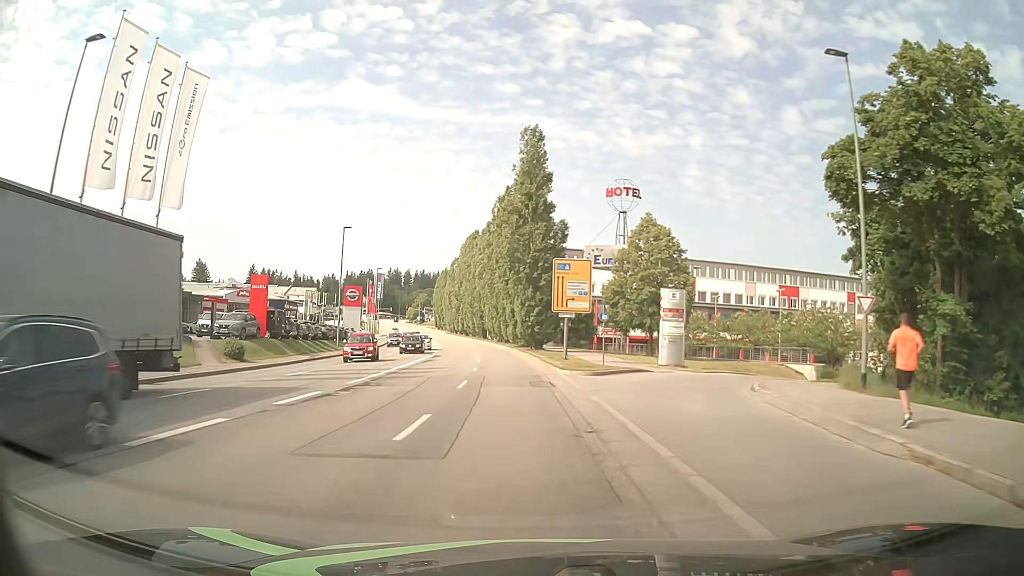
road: tertiary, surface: asphalt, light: Day
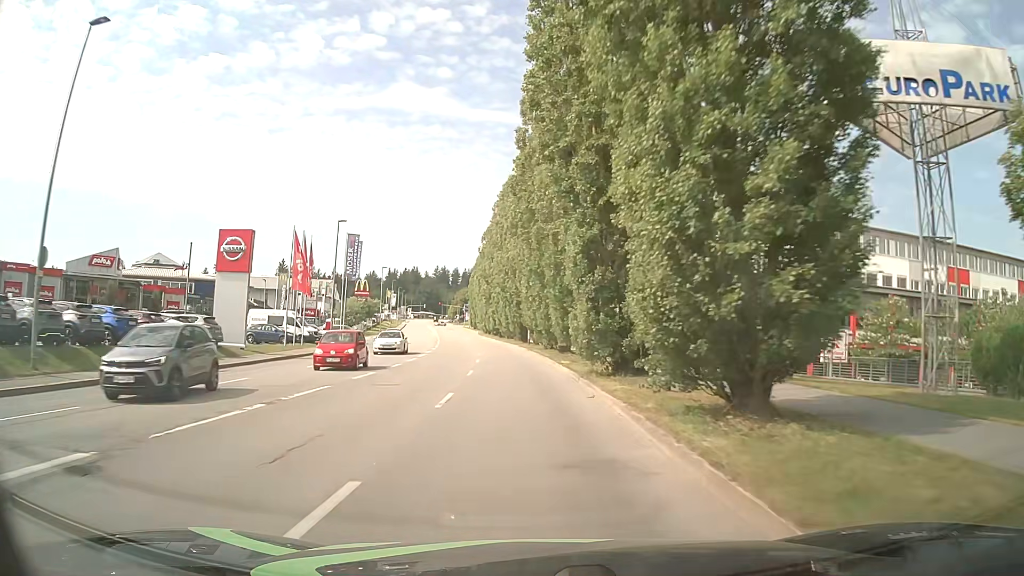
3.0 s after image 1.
(-1.8, +41.9) m; -4°
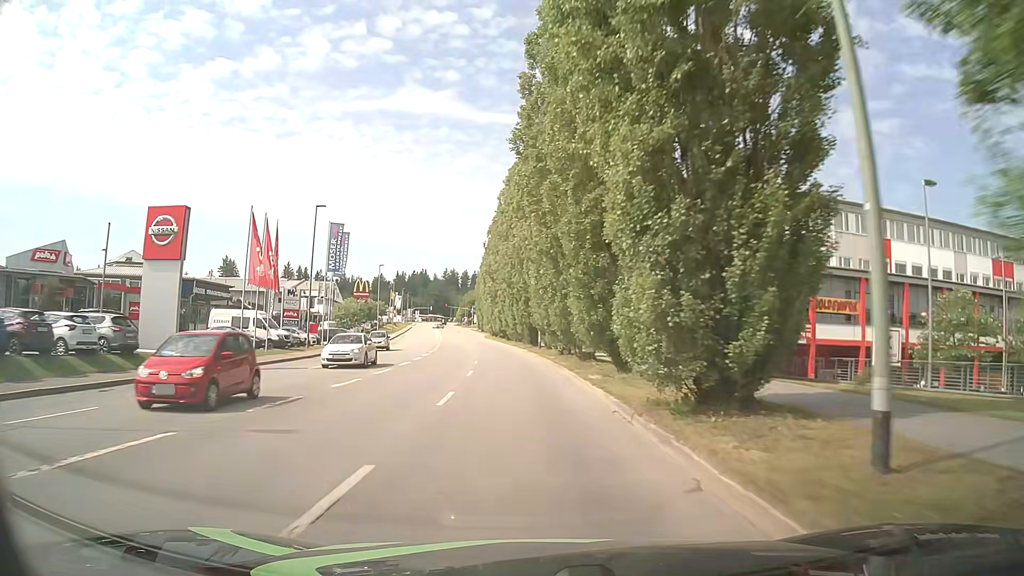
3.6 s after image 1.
(-0.1, +8.4) m; -1°
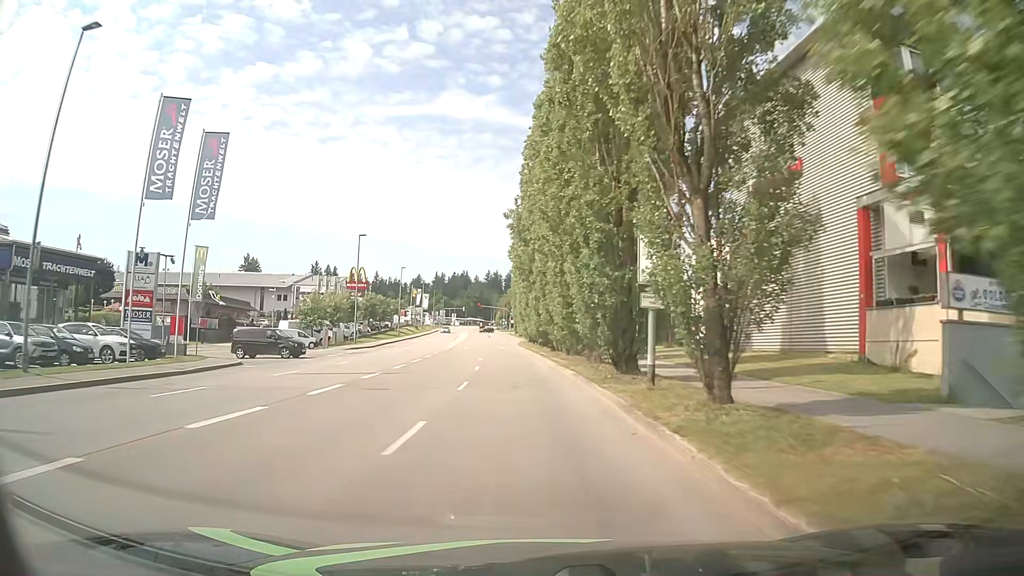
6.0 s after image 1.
(-1.2, +32.7) m; -4°
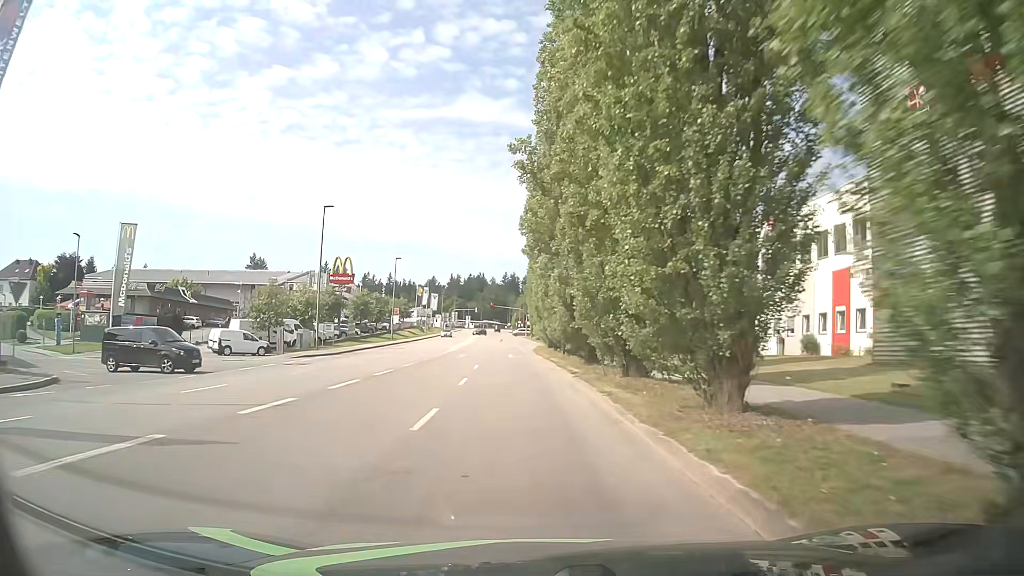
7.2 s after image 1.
(-0.3, +16.0) m; -2°
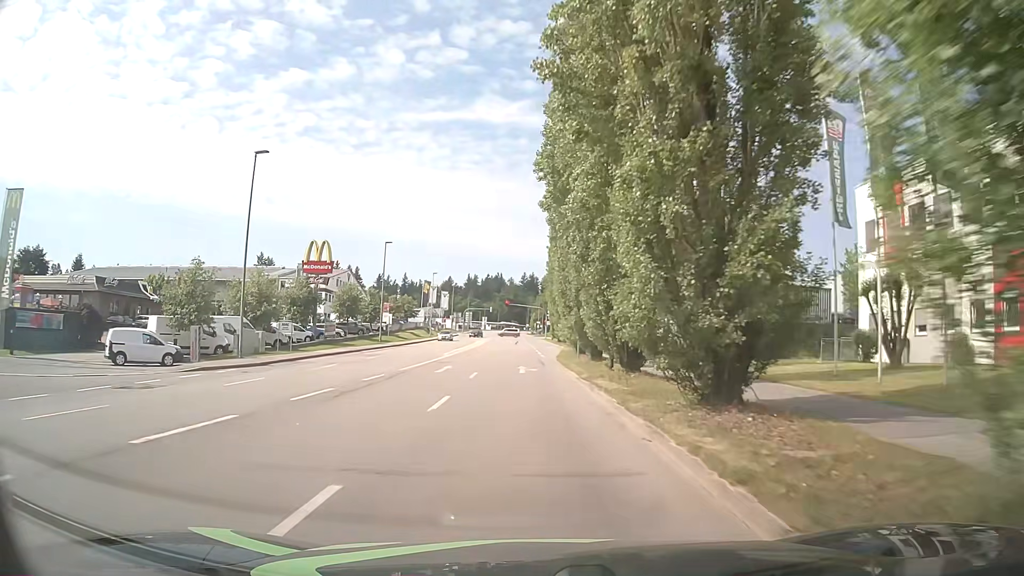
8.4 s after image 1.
(-0.2, +15.7) m; -3°
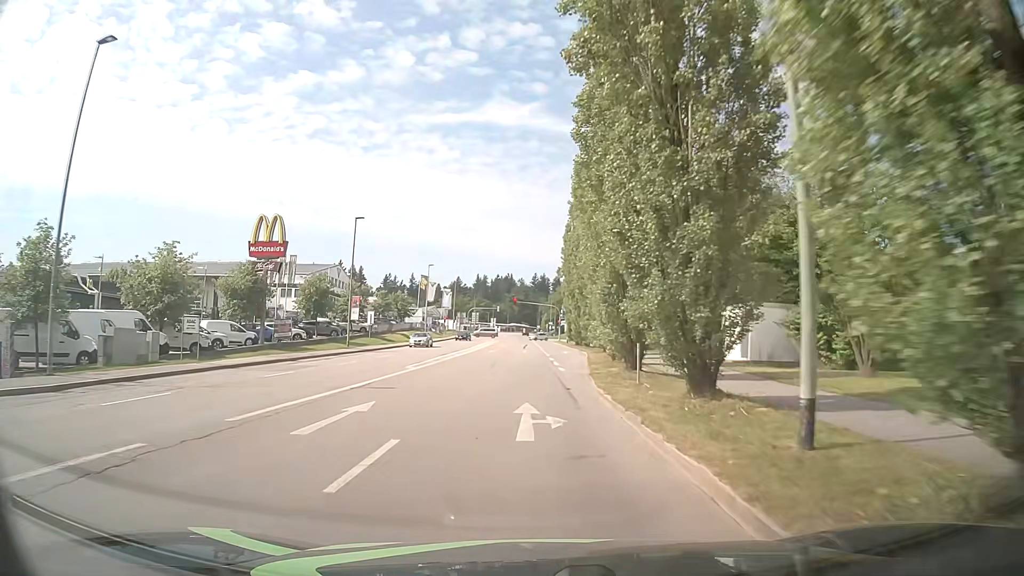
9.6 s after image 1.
(+0.2, +15.5) m; 0°
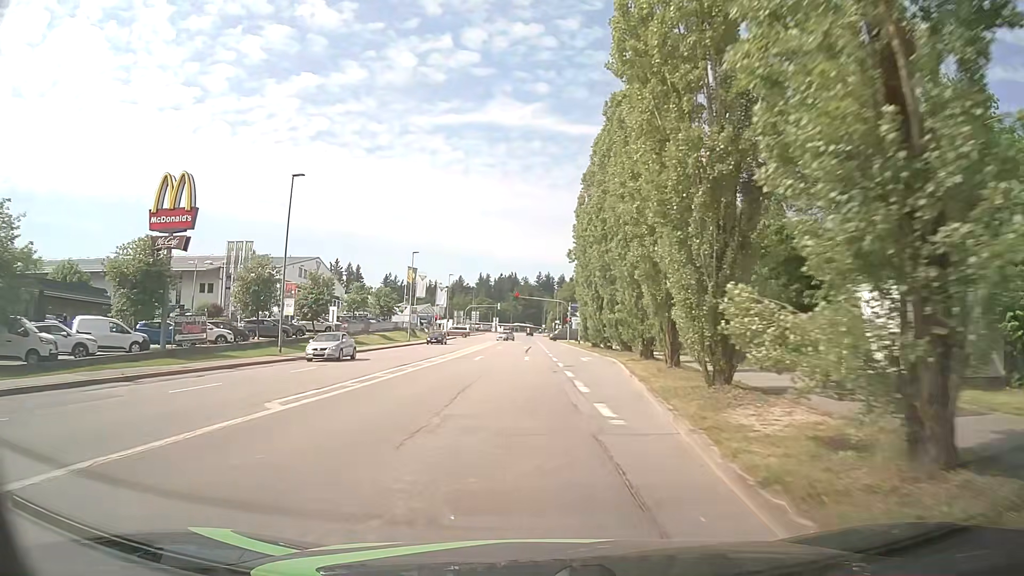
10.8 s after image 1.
(-0.1, +15.2) m; 0°
(0, +10) (0, +20) (-1, +30) (-1, +40) (-1, +50) (-1, +60) (-2, +70) (-2, +80) (-2, +90) (-2, +100) m
